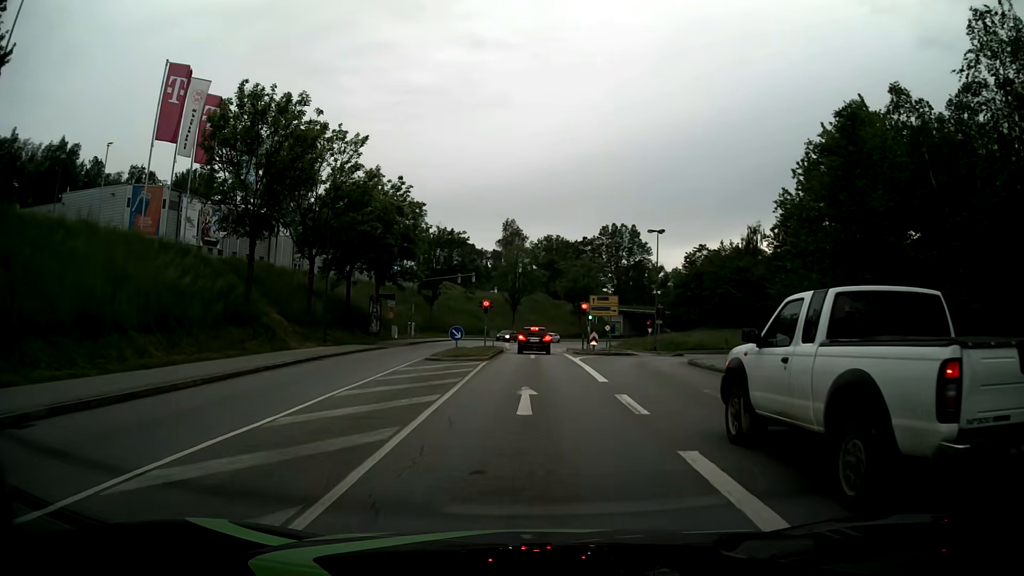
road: tertiary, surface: asphalt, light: Day
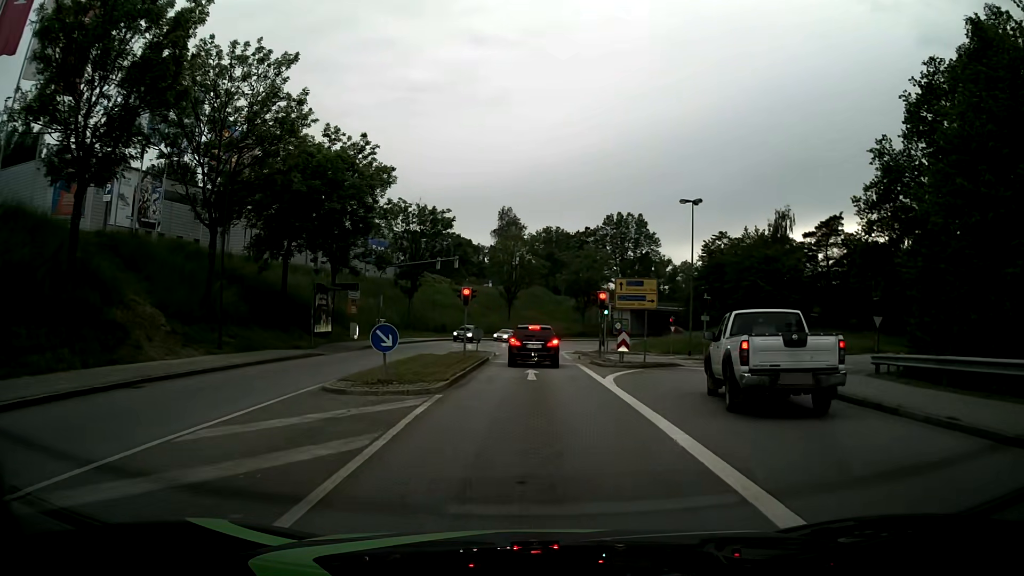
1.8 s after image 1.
(0.0, +12.9) m; 0°
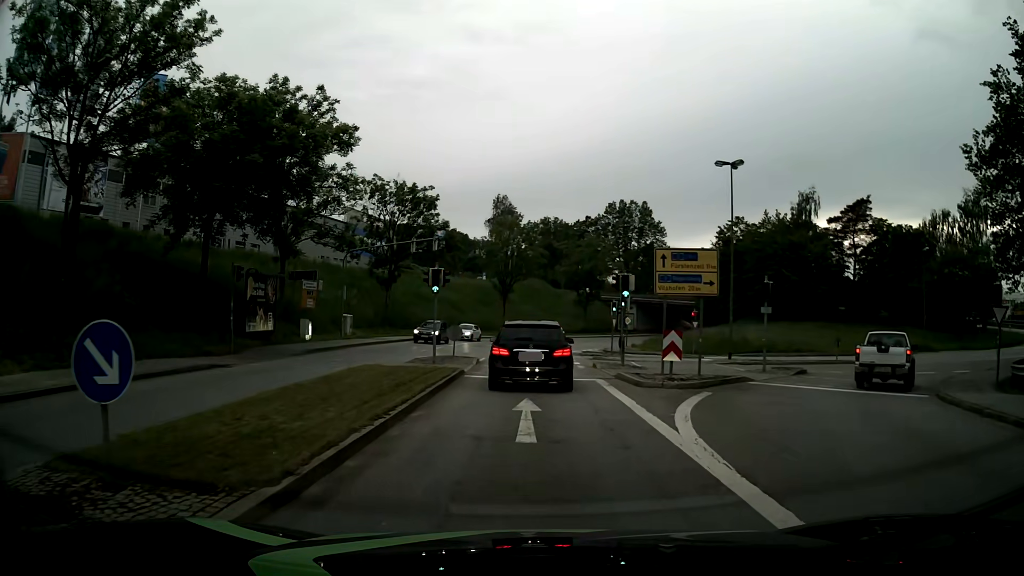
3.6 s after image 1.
(0.0, +9.3) m; +1°
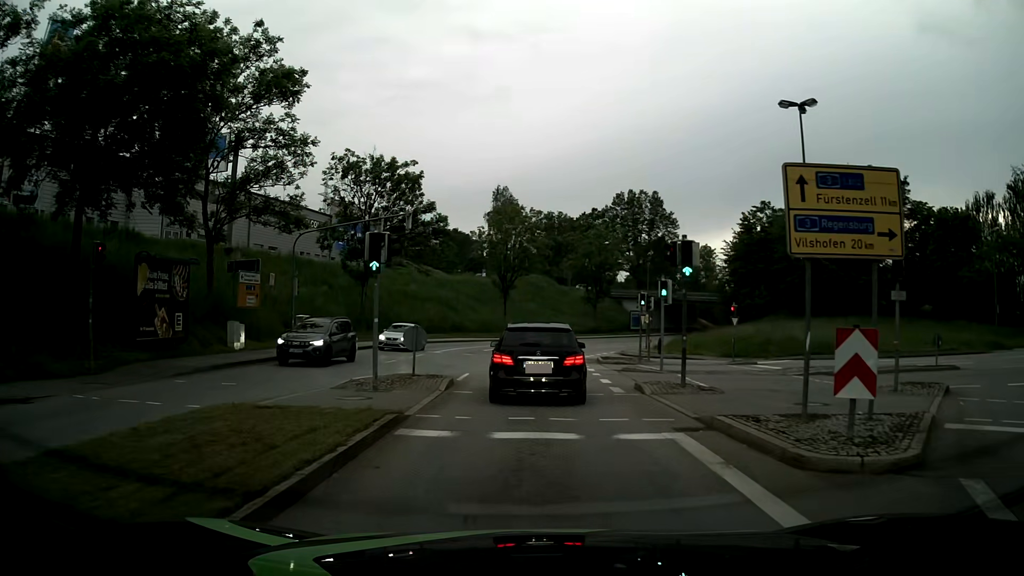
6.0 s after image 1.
(-0.1, +9.7) m; 0°
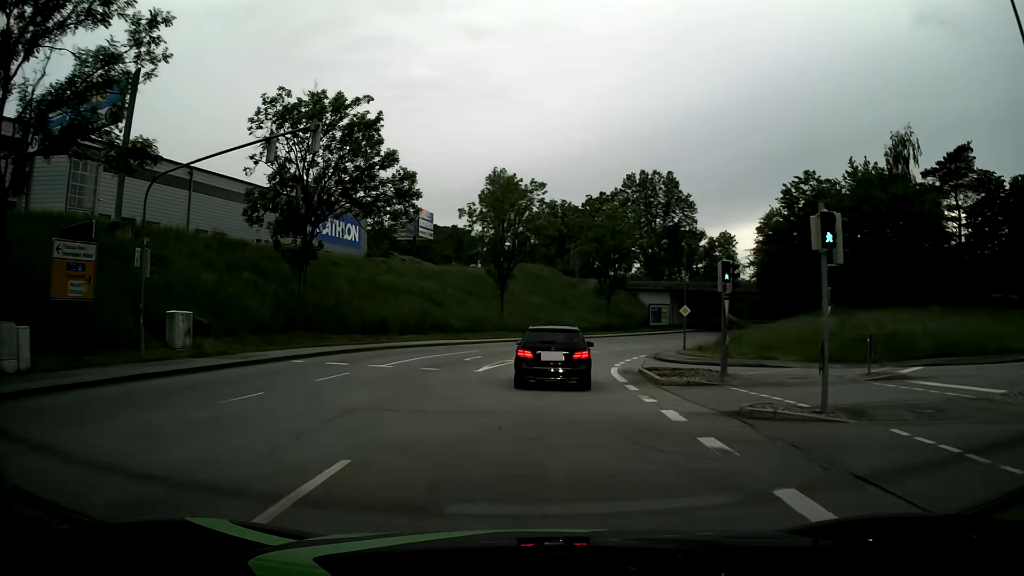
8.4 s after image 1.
(-0.1, +14.4) m; 0°
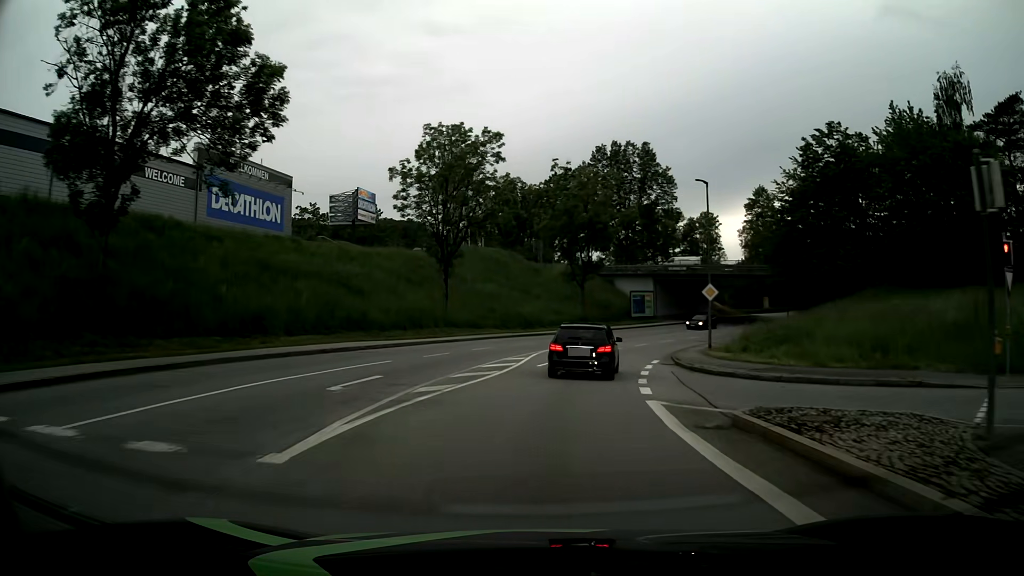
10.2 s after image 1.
(+0.2, +15.6) m; +4°
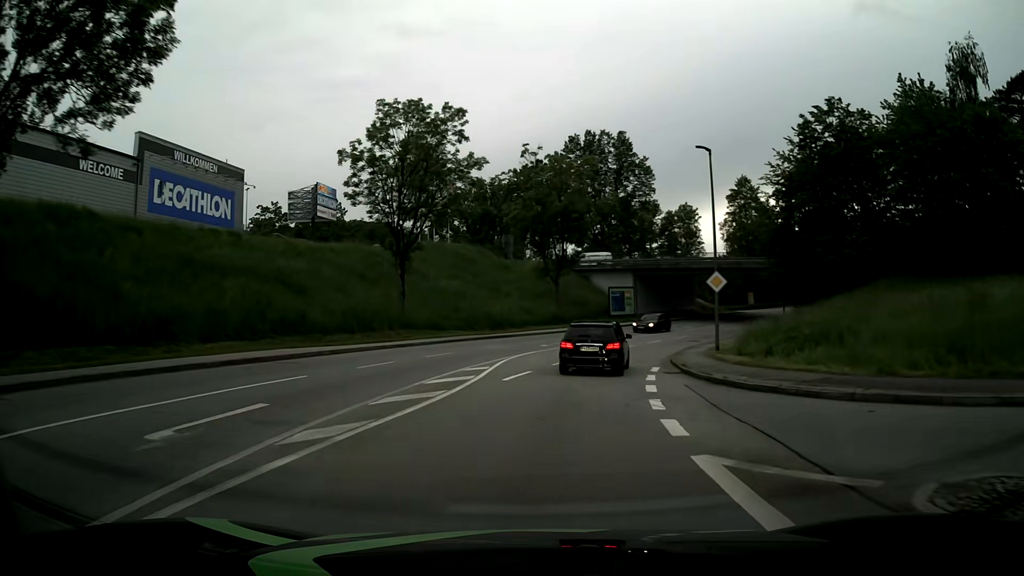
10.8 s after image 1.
(+0.1, +6.0) m; +1°
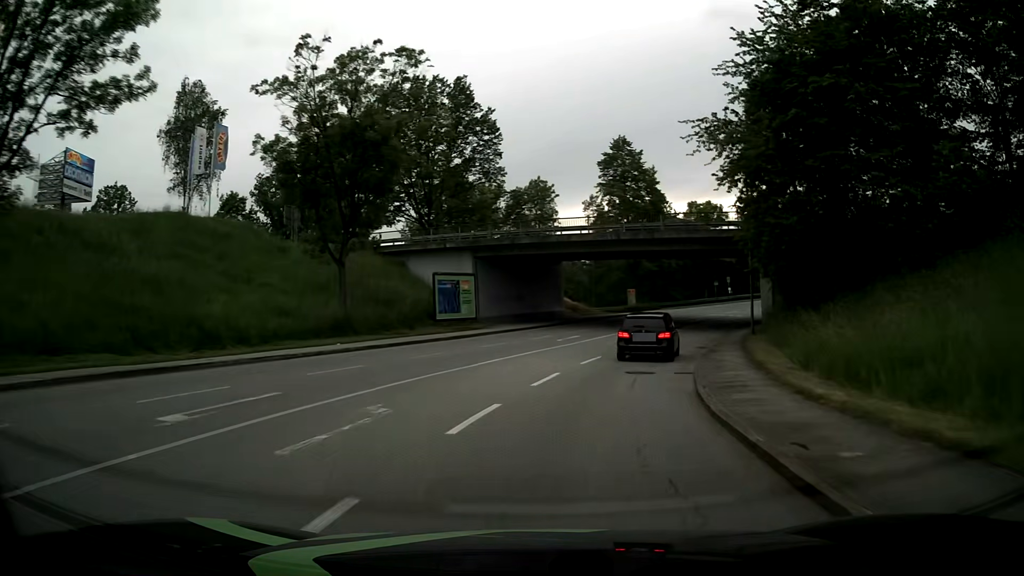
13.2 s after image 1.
(+3.2, +26.1) m; +14°
(+1, +10) (+3, +20) (+5, +29) (+9, +39) (+14, +48) (+18, +57) (+24, +65) (+31, +72) (+38, +79) (+45, +86) m
